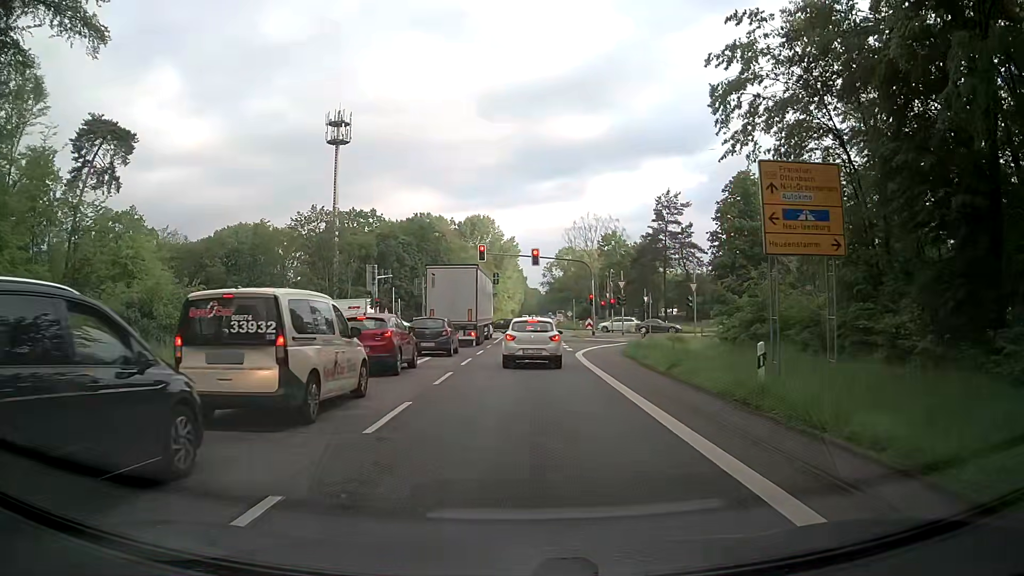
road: primary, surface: asphalt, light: Day
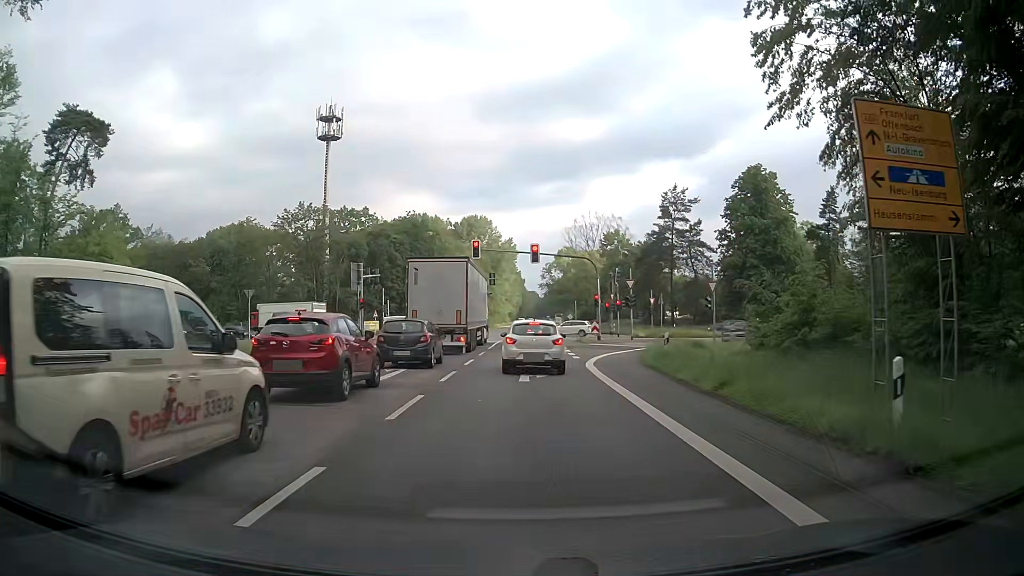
(0.0, +4.9) m; 0°
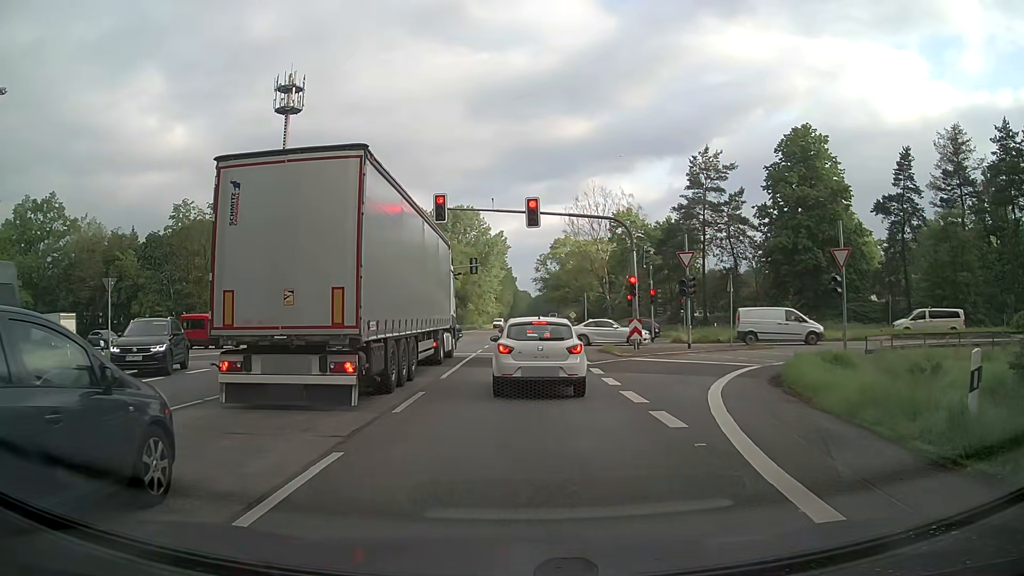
(+0.3, +17.2) m; 0°
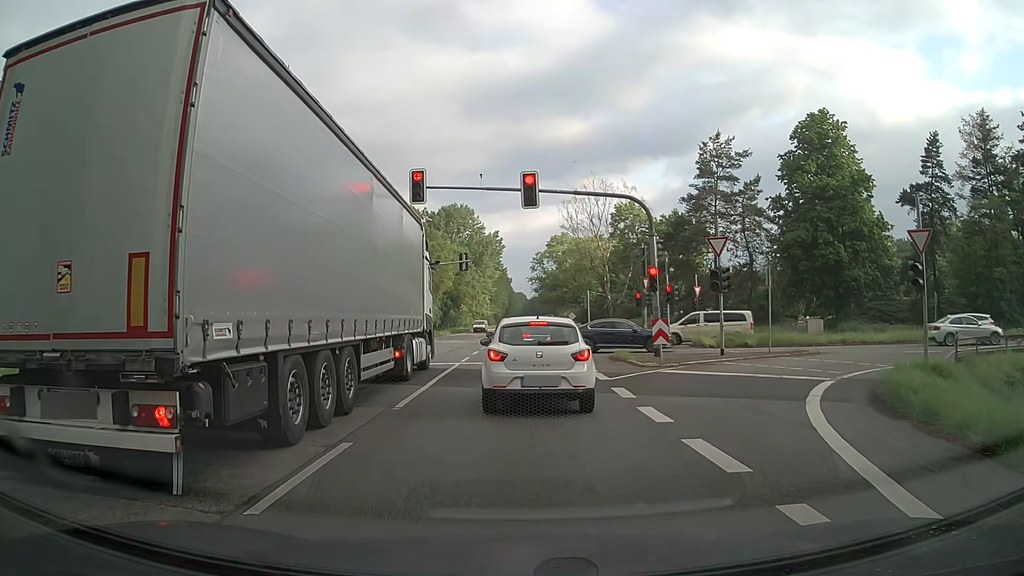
(+0.2, +5.3) m; +2°
